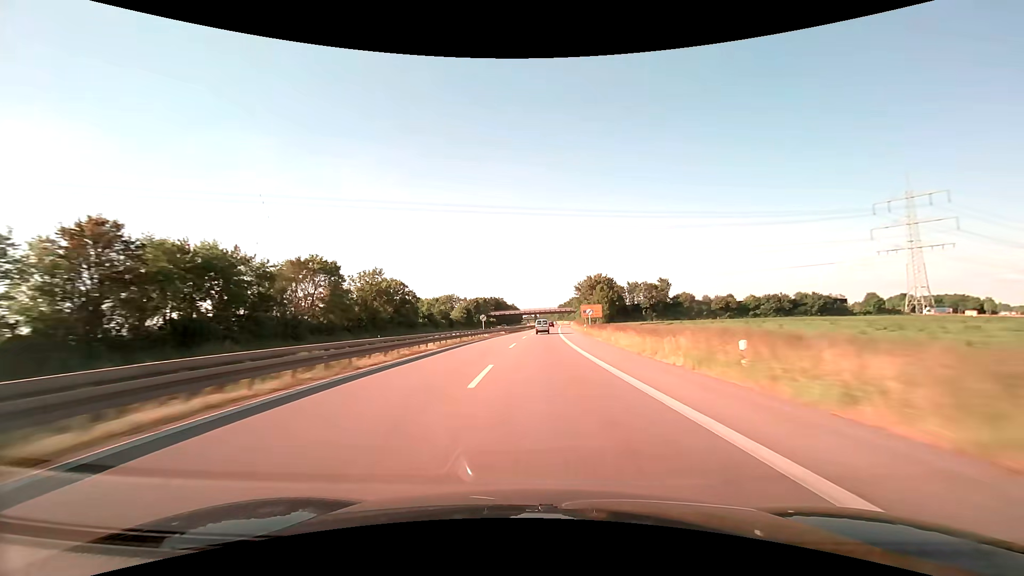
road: trunk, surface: asphalt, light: Day
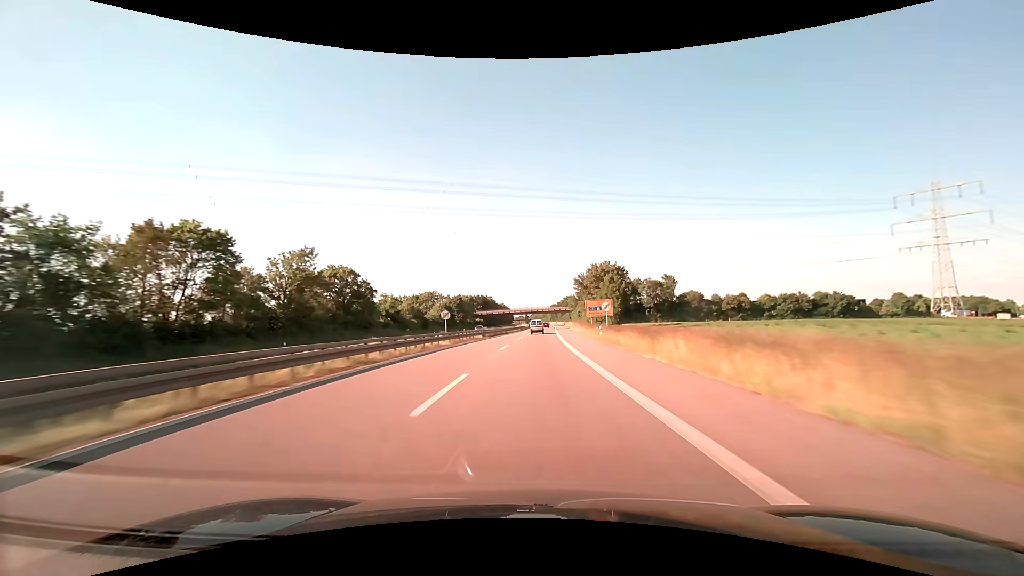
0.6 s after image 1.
(+0.2, +21.1) m; +1°
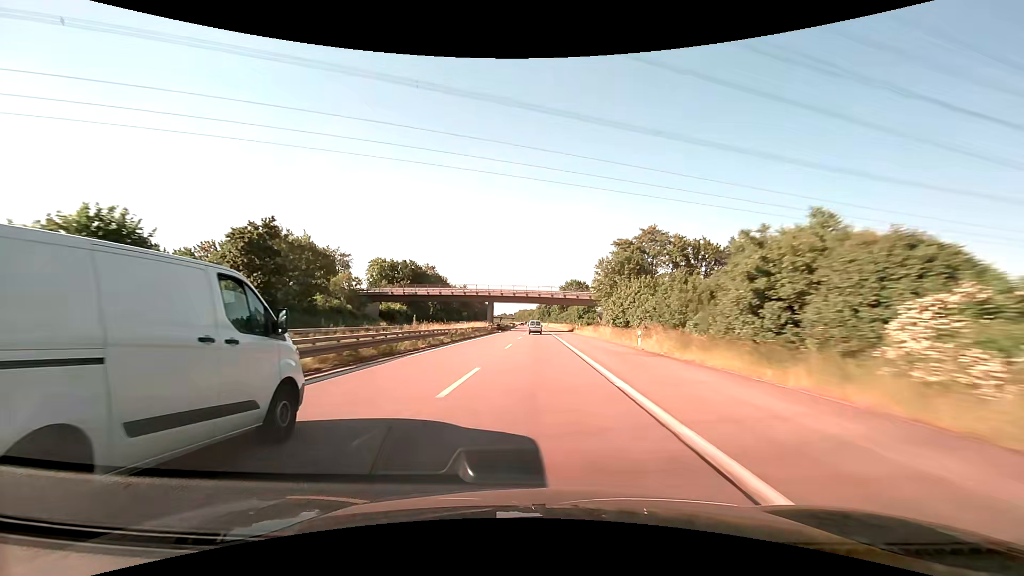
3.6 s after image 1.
(+2.4, +106.0) m; +2°
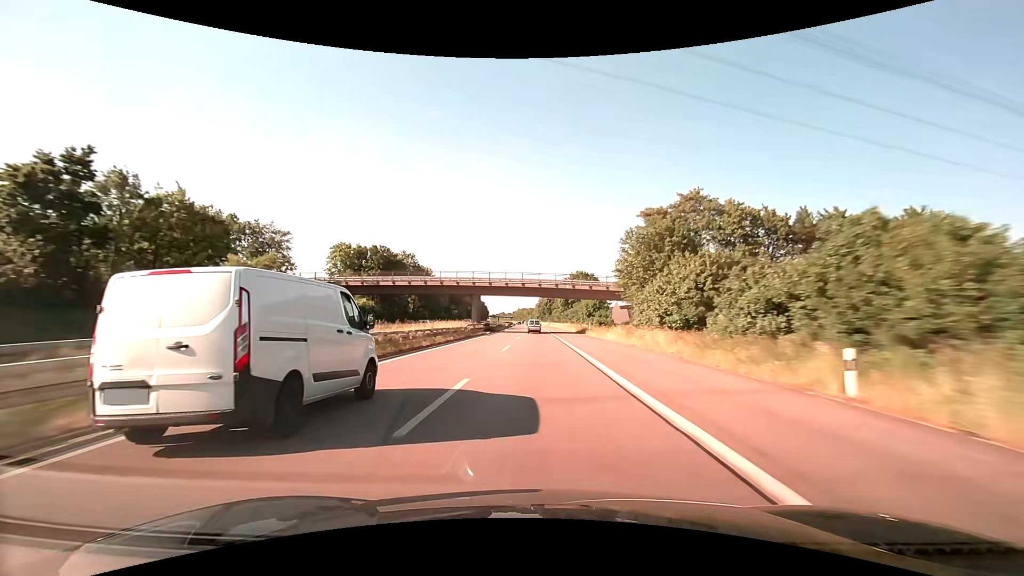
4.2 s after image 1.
(0.0, +20.9) m; 0°
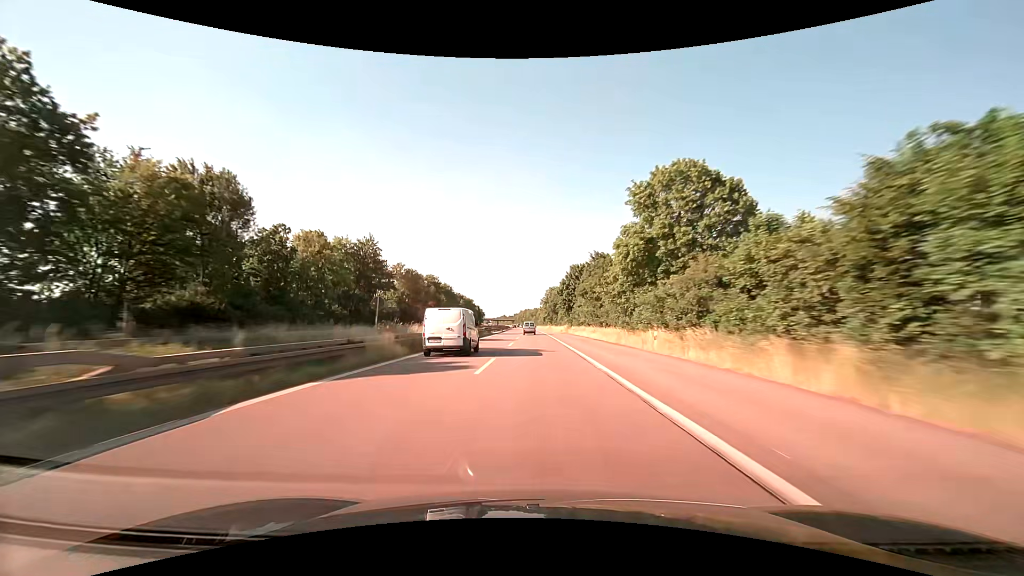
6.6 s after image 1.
(0.0, +82.3) m; 0°
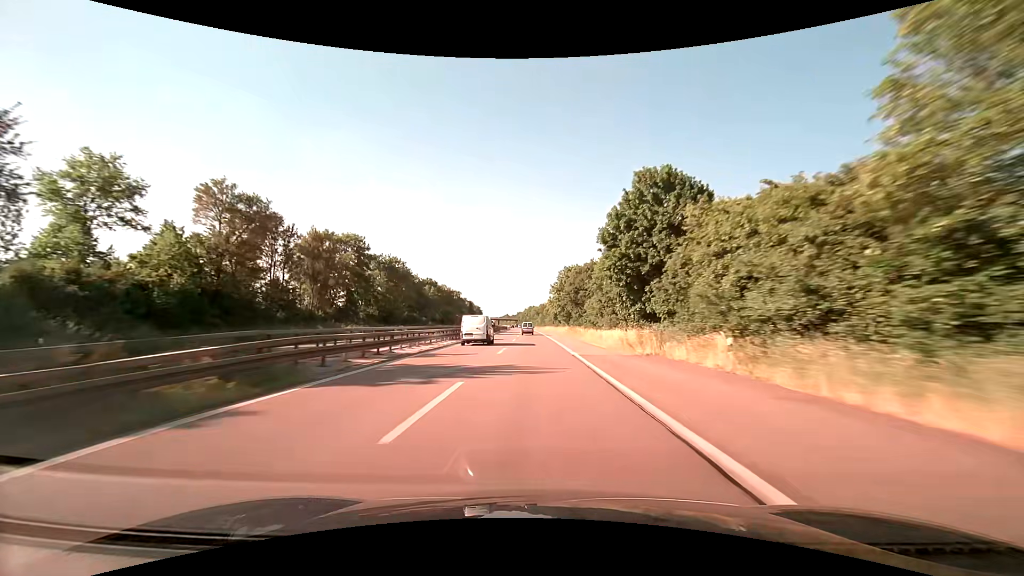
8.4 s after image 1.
(-0.5, +61.5) m; -1°
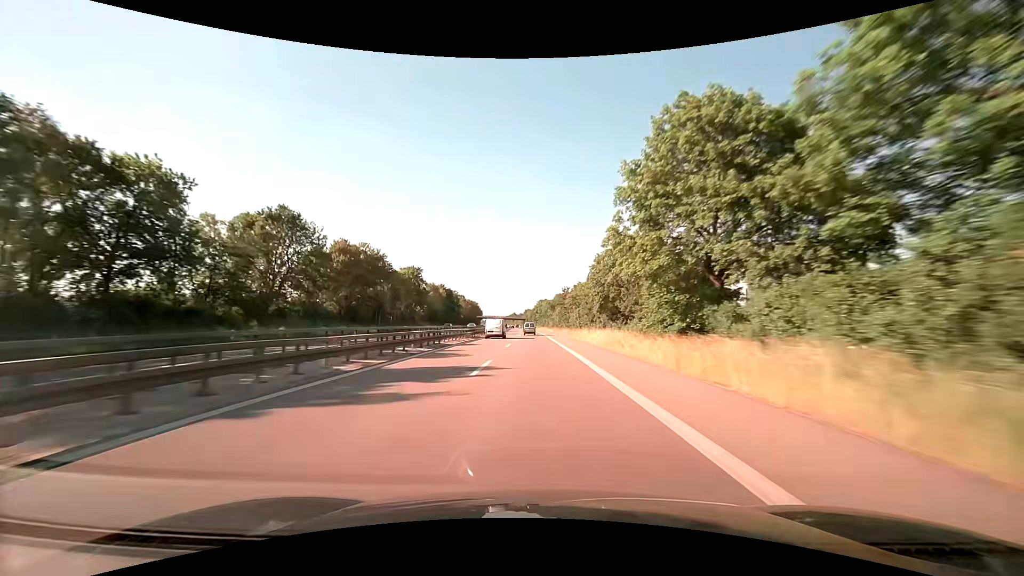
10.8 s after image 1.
(-1.1, +82.5) m; -1°
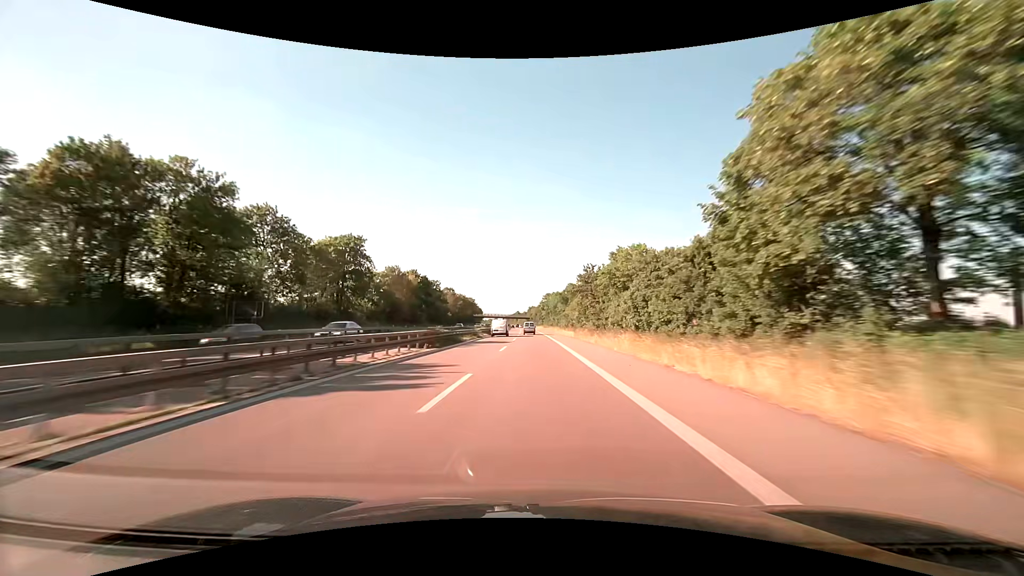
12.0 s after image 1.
(-0.1, +41.6) m; -1°
(0, +10) (0, +20) (0, +30) (0, +40) (0, +50) (0, +60) (-1, +70) (-1, +80) (-1, +90) (-1, +100) m
